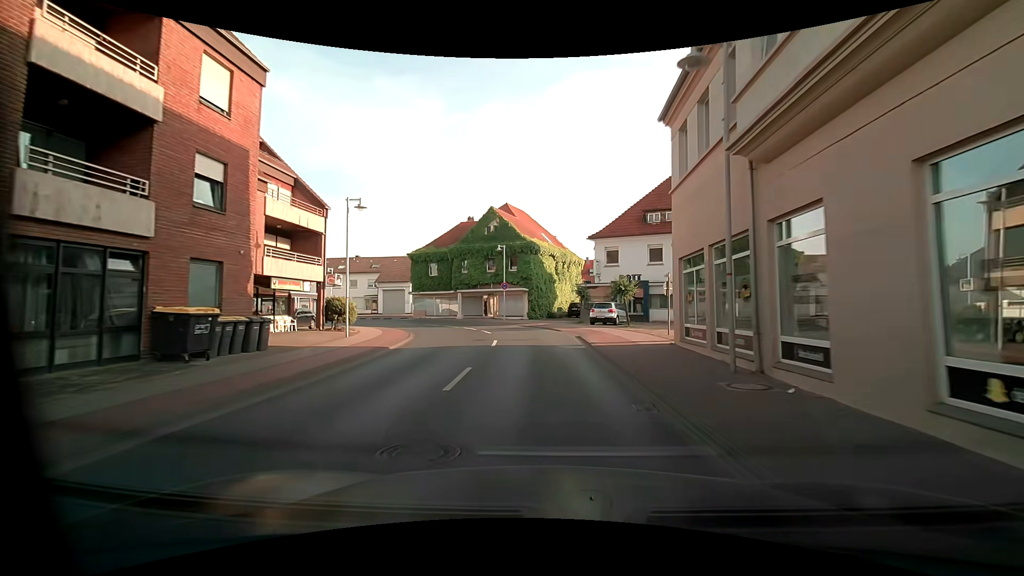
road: primary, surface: asphalt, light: Day
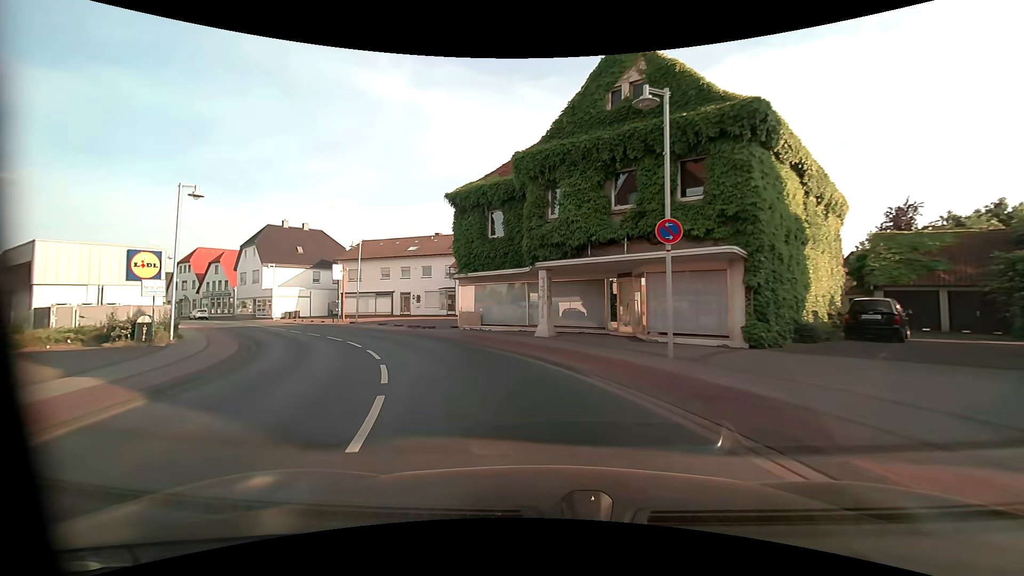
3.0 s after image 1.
(-2.4, +30.0) m; -16°
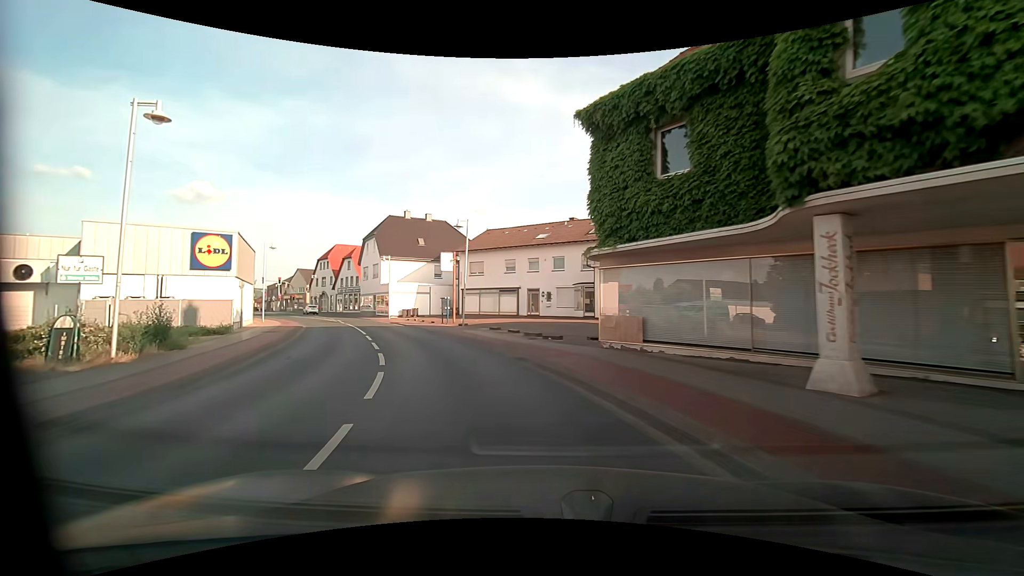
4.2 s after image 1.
(-1.4, +11.0) m; -16°
